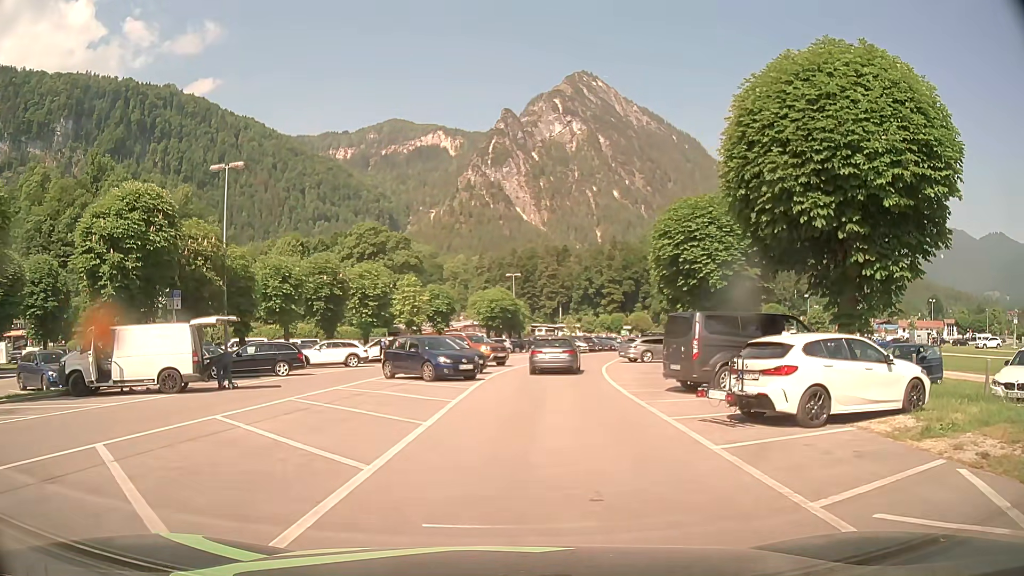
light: Day
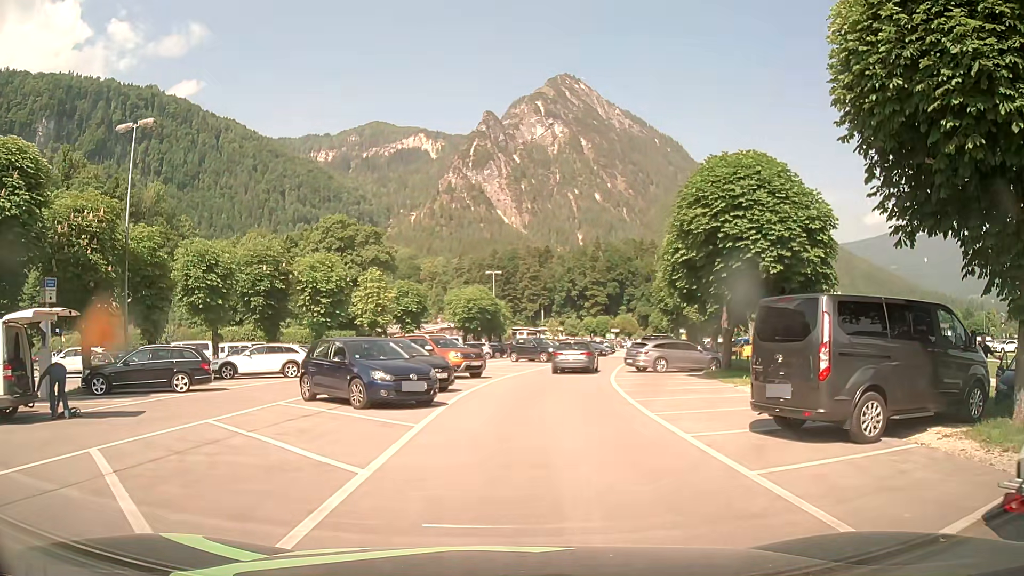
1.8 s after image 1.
(+0.1, +7.7) m; +2°
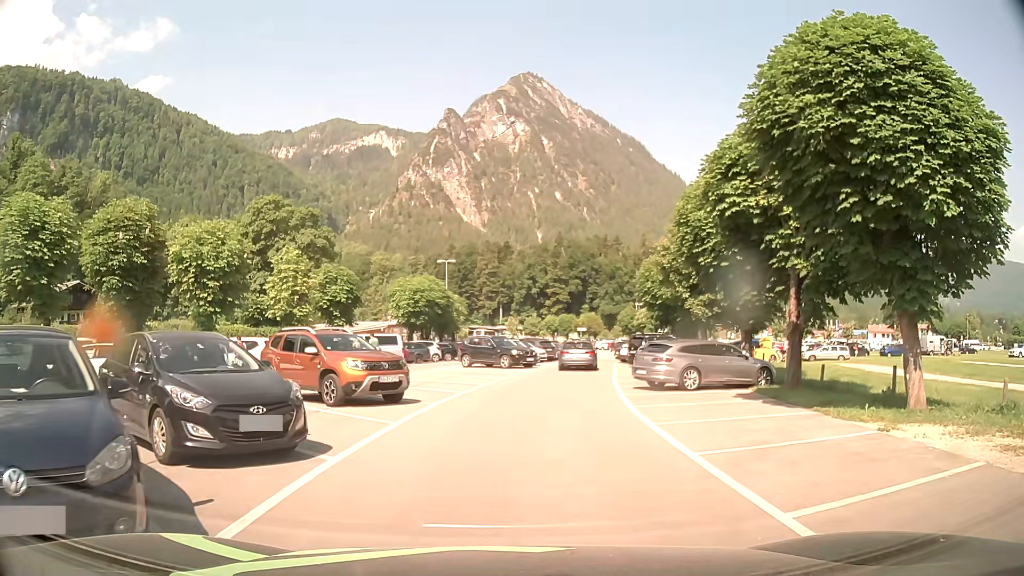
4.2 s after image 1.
(+0.3, +10.6) m; +3°
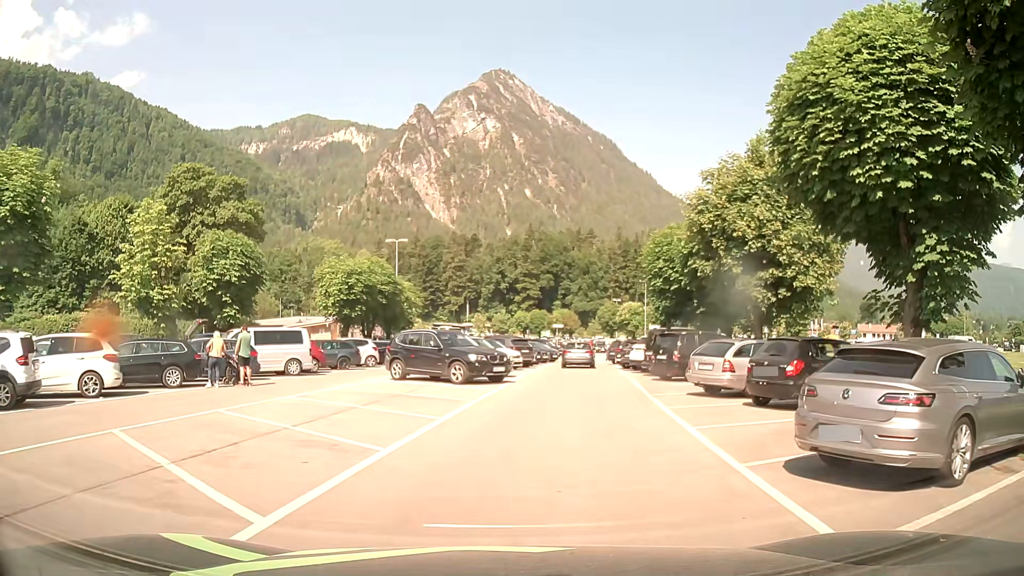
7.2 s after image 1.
(+0.4, +13.1) m; +2°
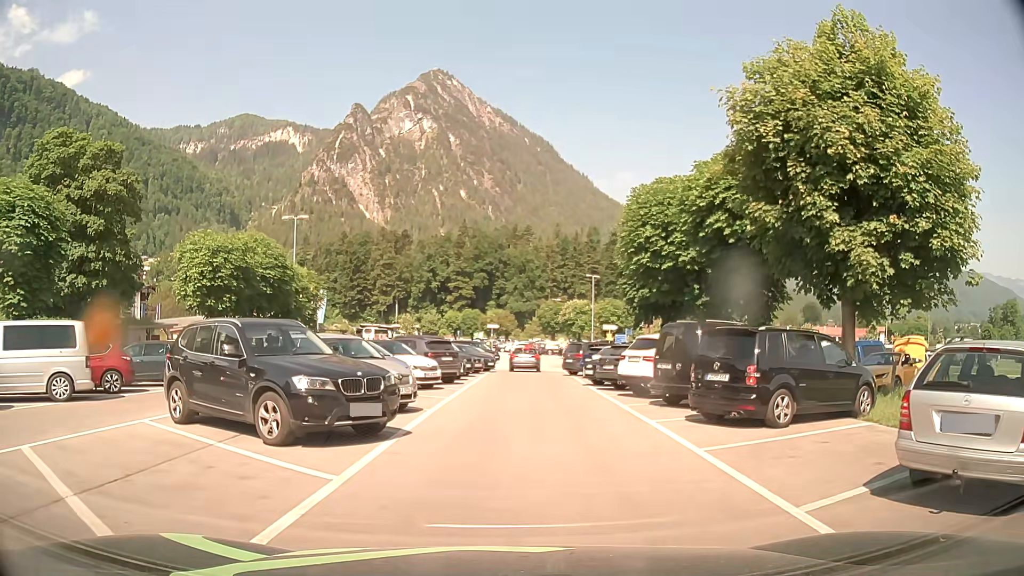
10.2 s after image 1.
(+0.6, +11.7) m; +5°
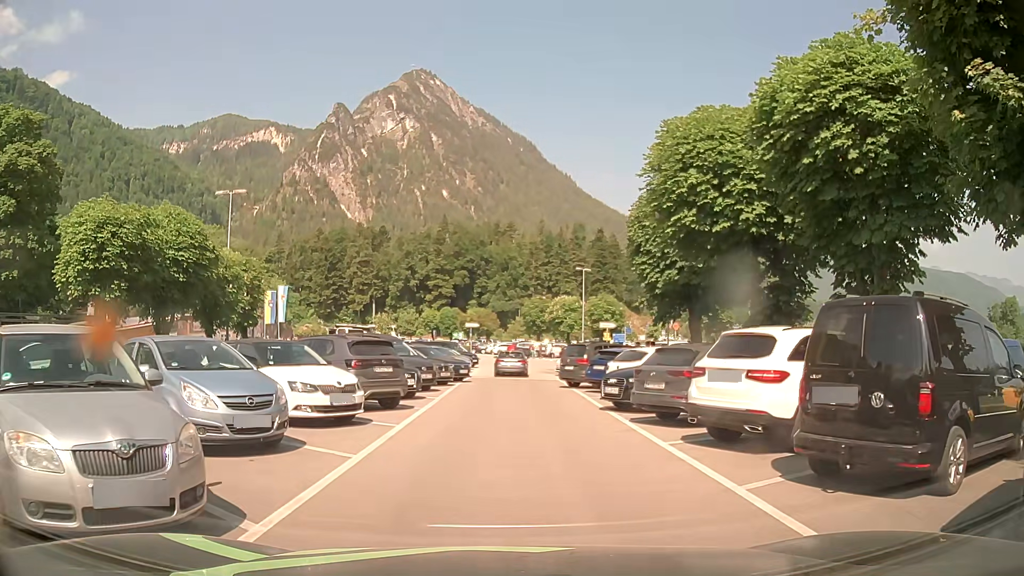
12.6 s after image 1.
(+0.3, +8.6) m; +2°
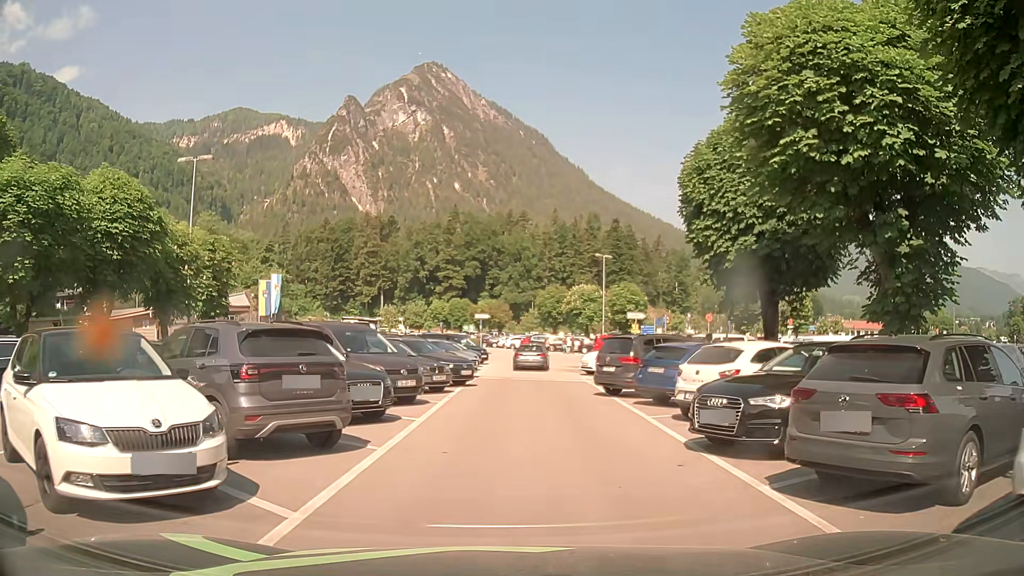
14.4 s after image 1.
(-0.1, +6.5) m; -1°
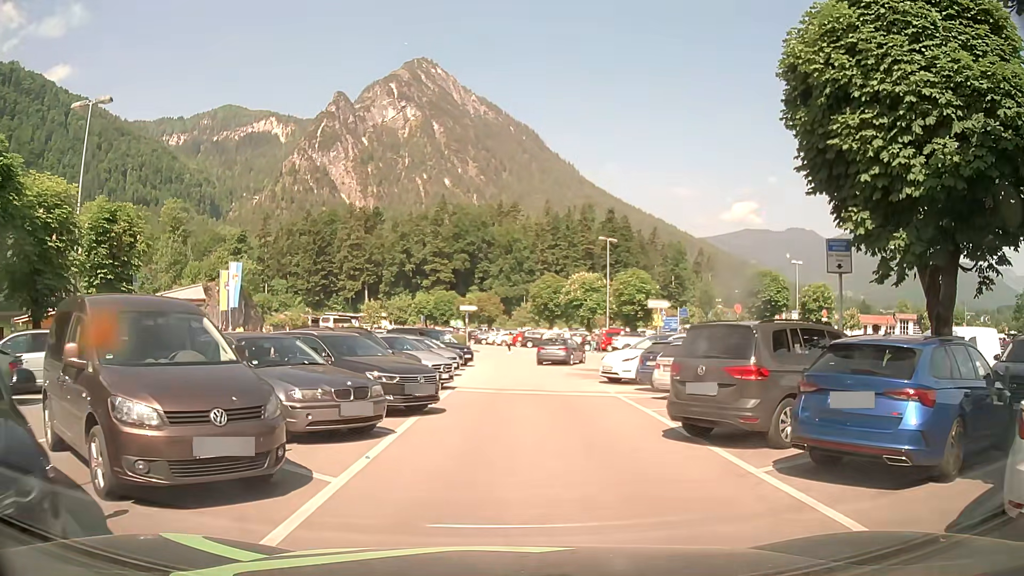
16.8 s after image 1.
(+0.1, +9.0) m; +1°
